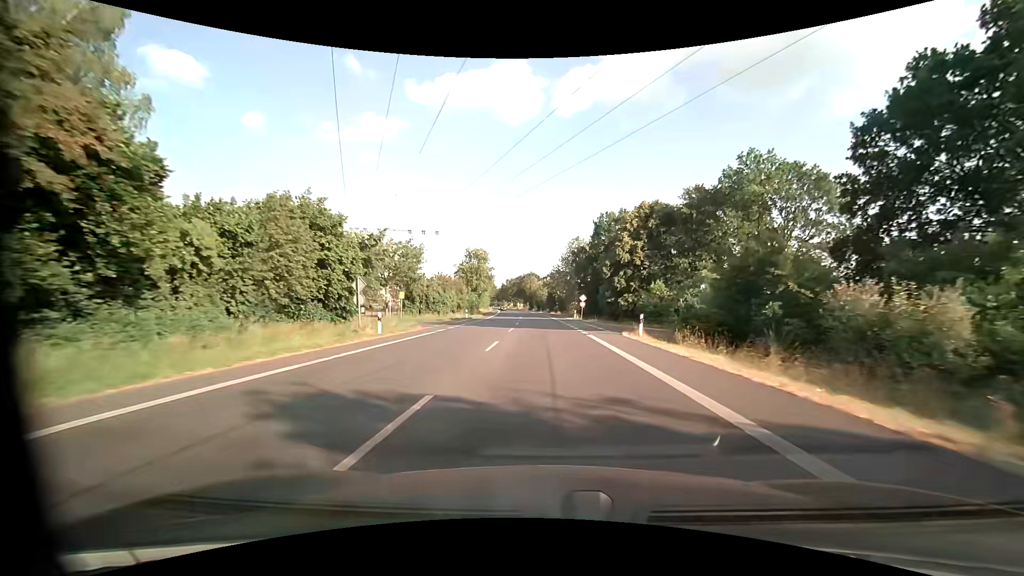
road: primary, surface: asphalt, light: Day
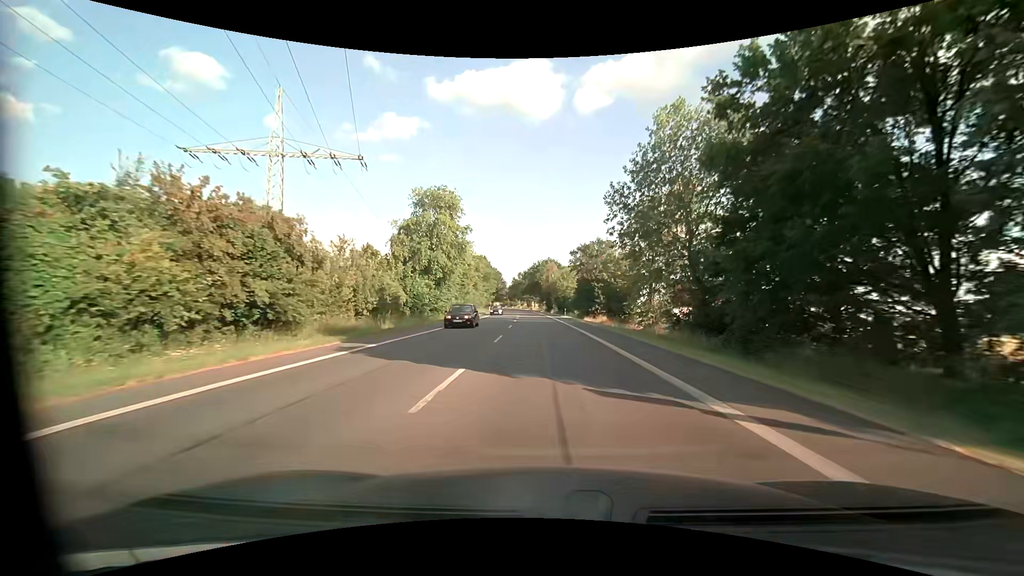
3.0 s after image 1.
(-1.0, +56.3) m; -2°
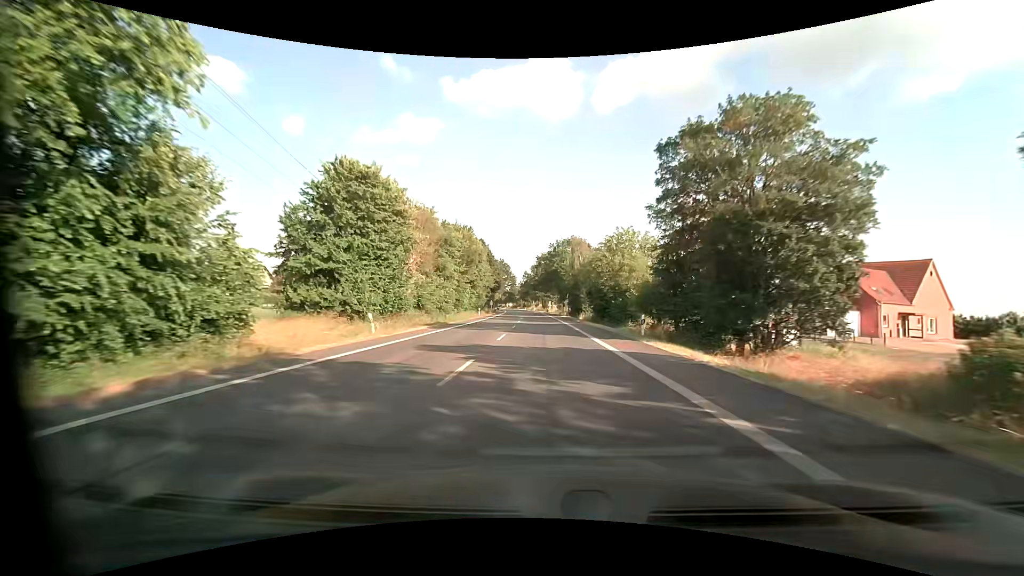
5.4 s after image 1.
(-0.7, +45.0) m; -2°
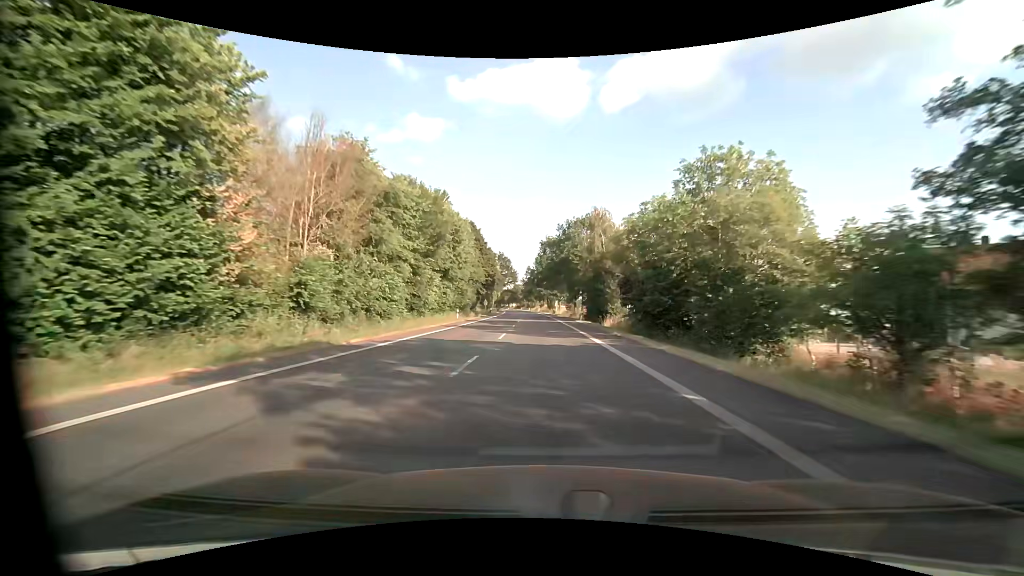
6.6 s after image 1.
(-0.2, +22.5) m; -1°
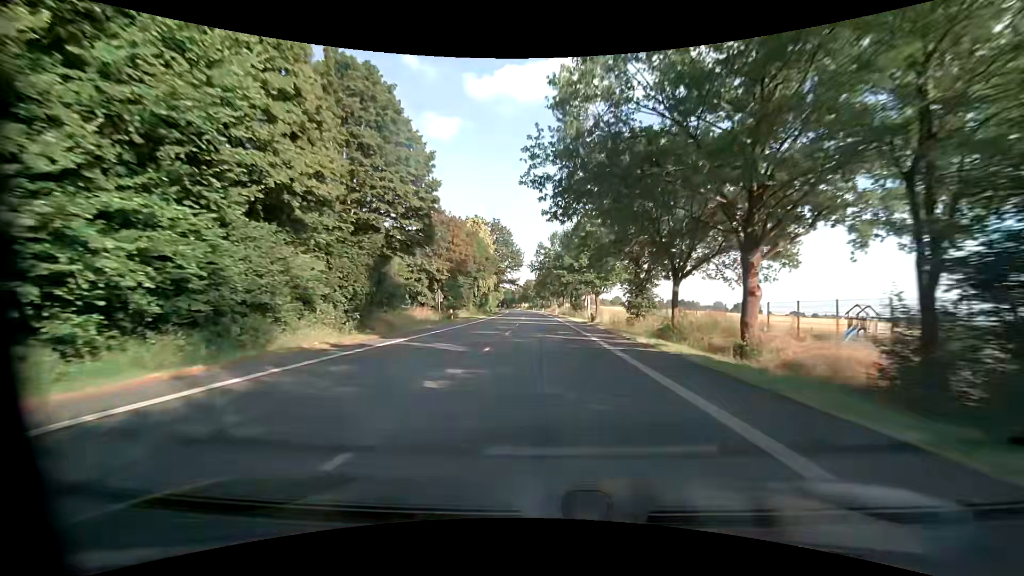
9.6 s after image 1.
(-1.0, +56.3) m; -2°
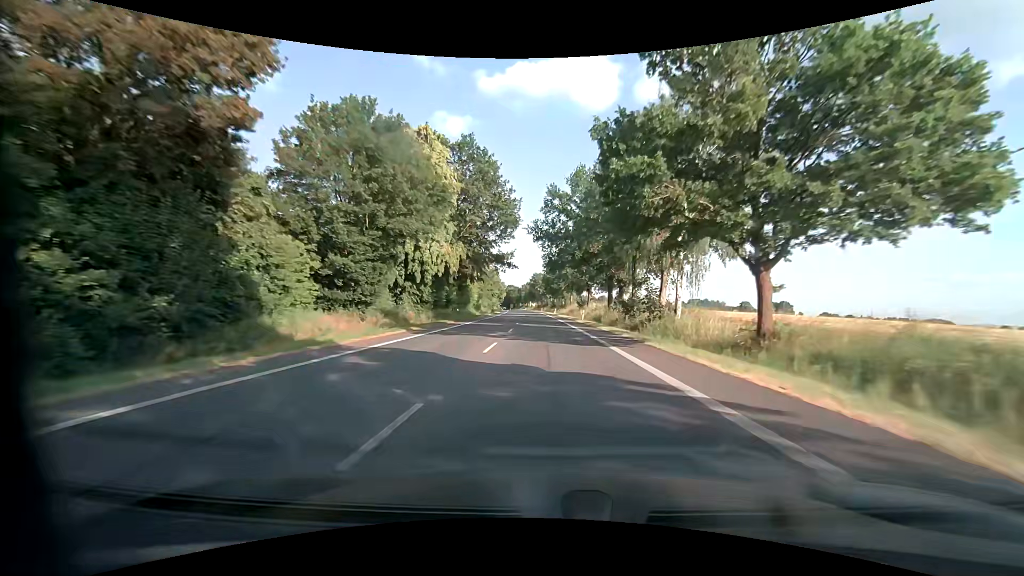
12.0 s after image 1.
(-0.3, +45.0) m; -1°
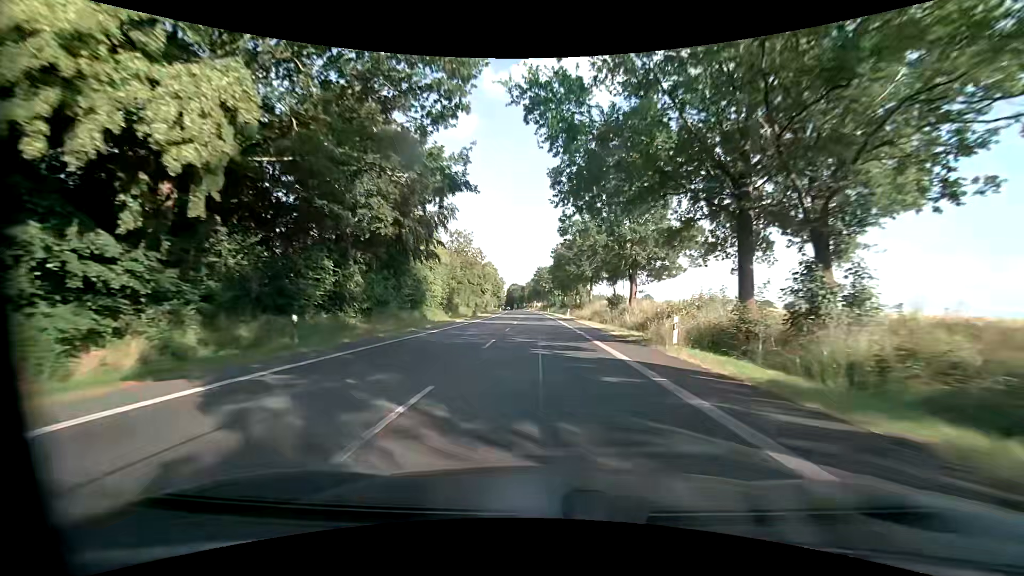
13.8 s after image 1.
(-0.2, +33.8) m; -1°
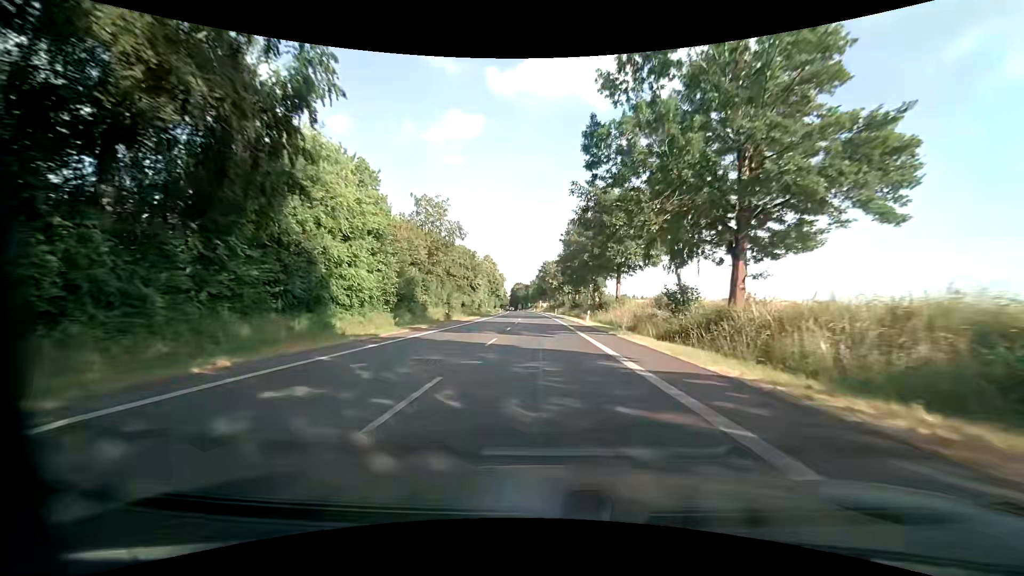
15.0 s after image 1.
(-0.1, +22.5) m; 0°
(0, +10) (0, +20) (0, +30) (-1, +40) (-1, +50) (-1, +60) (-2, +70) (-2, +80) (-3, +90) (-3, +100) m
